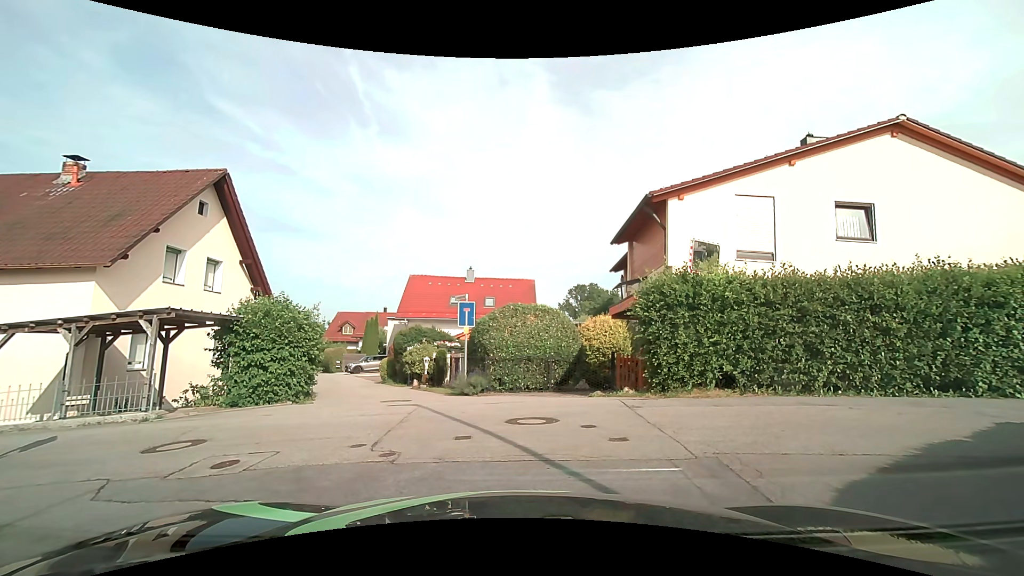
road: residential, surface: asphalt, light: Day
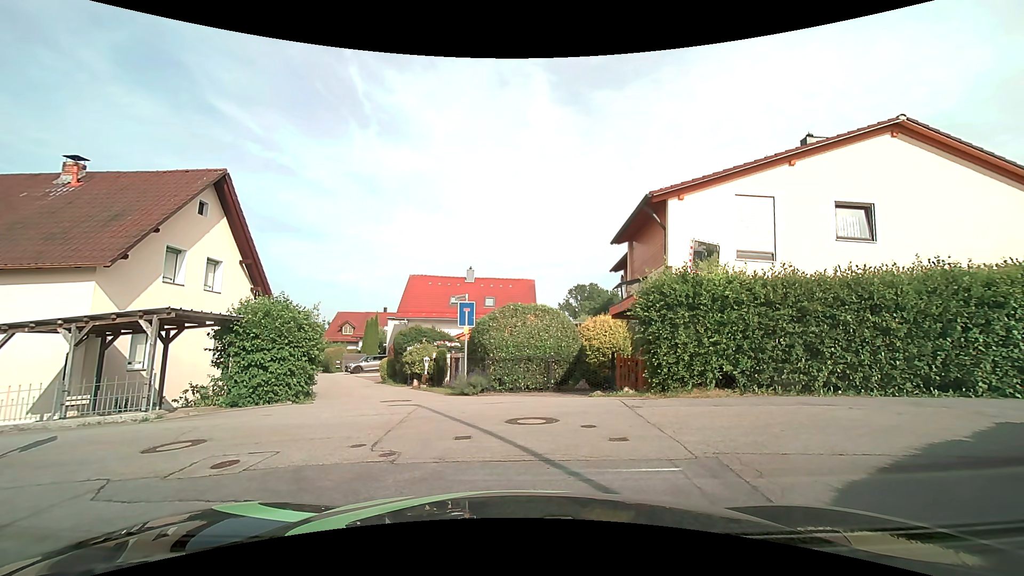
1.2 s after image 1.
(0.0, 0.0) m; 0°
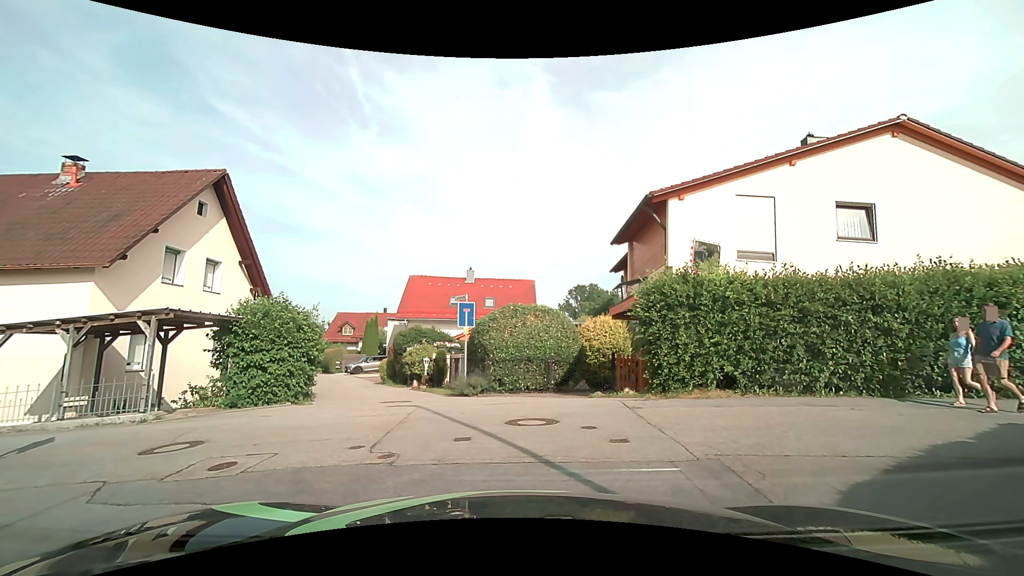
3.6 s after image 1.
(0.0, 0.0) m; 0°
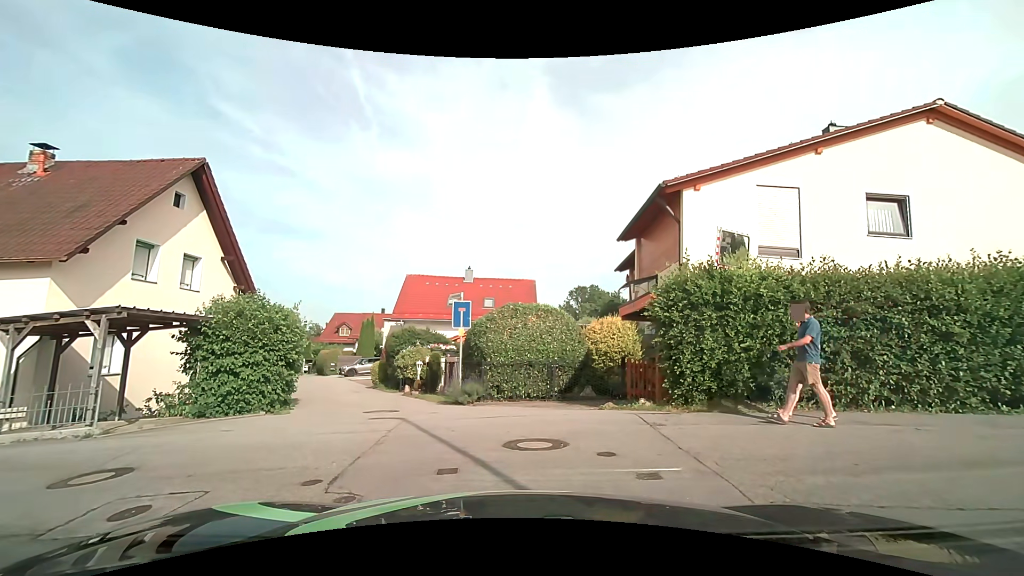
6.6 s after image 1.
(0.0, +1.3) m; 0°
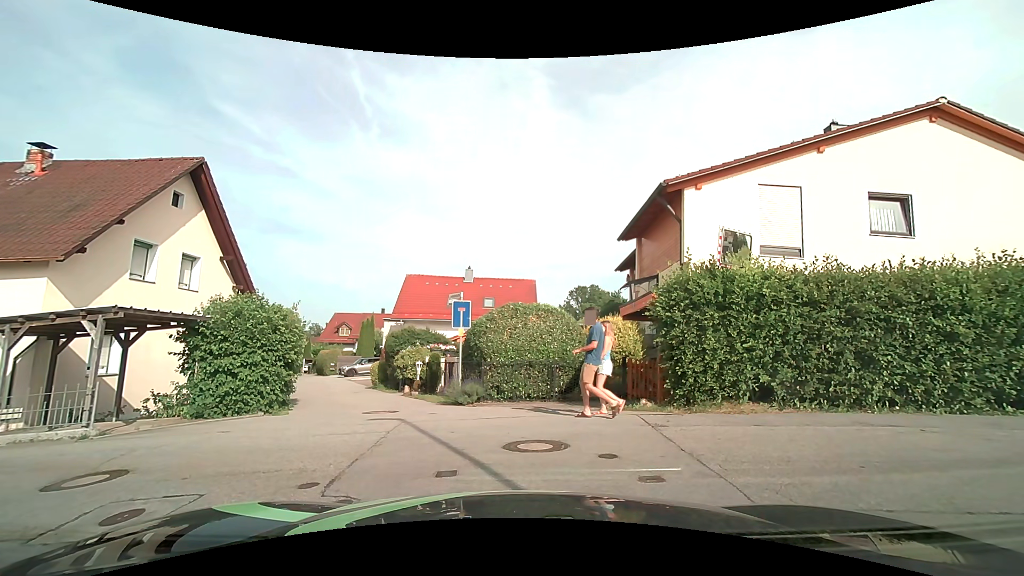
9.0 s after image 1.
(0.0, +0.2) m; 0°
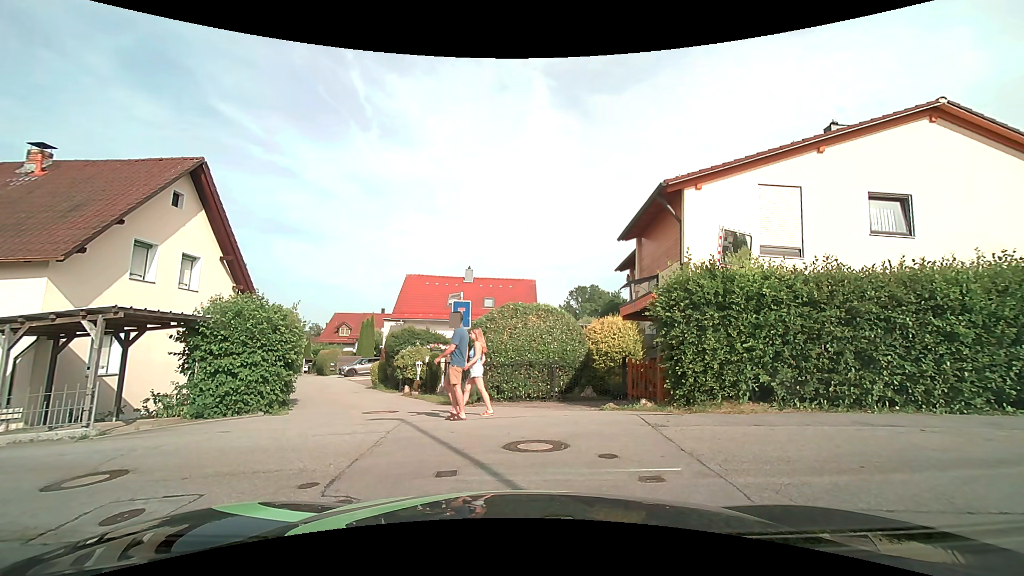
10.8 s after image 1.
(0.0, 0.0) m; 0°
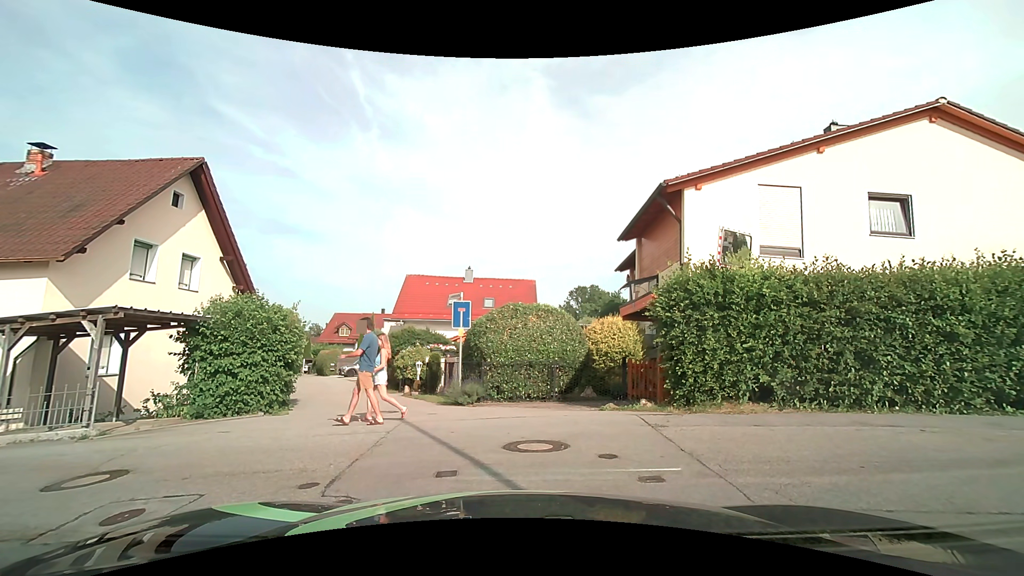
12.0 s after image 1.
(0.0, 0.0) m; 0°
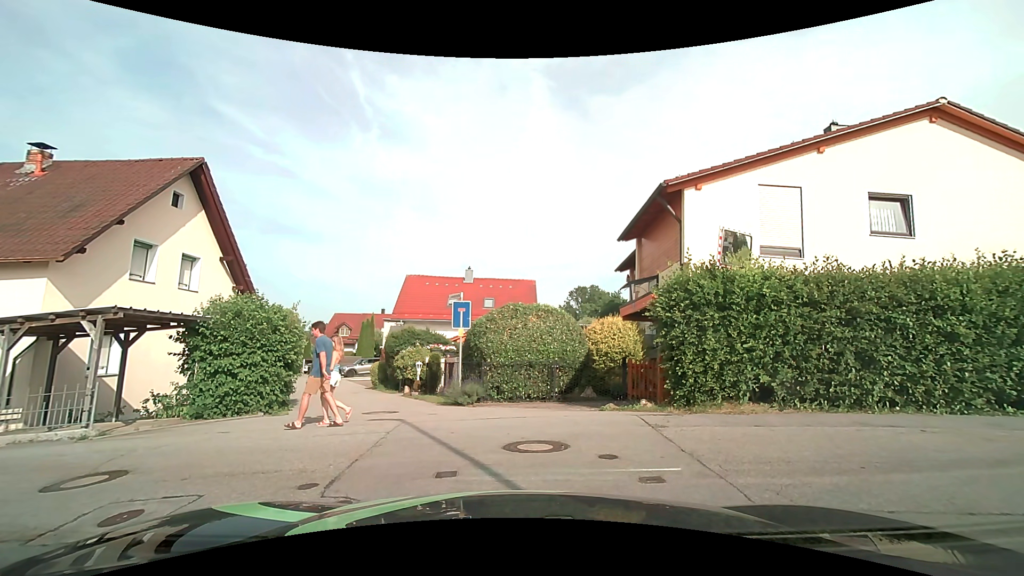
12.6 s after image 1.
(0.0, 0.0) m; 0°
